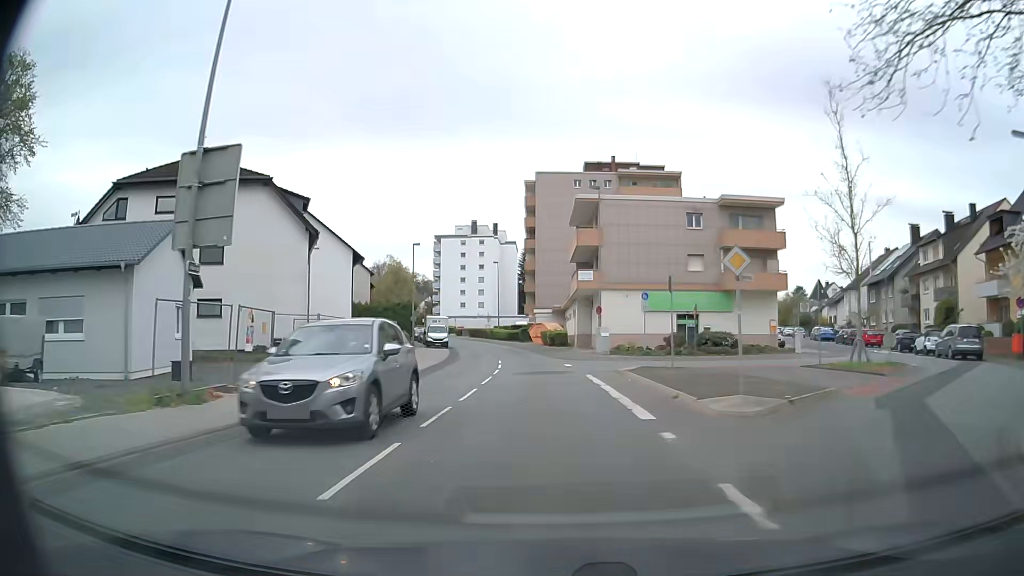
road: secondary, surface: asphalt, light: Day
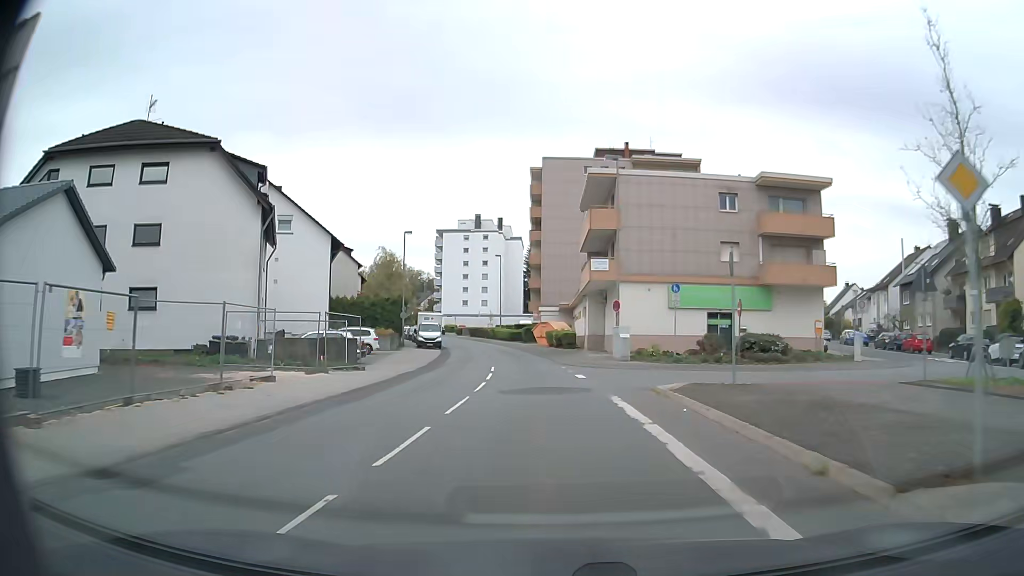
(0.0, +7.3) m; 0°
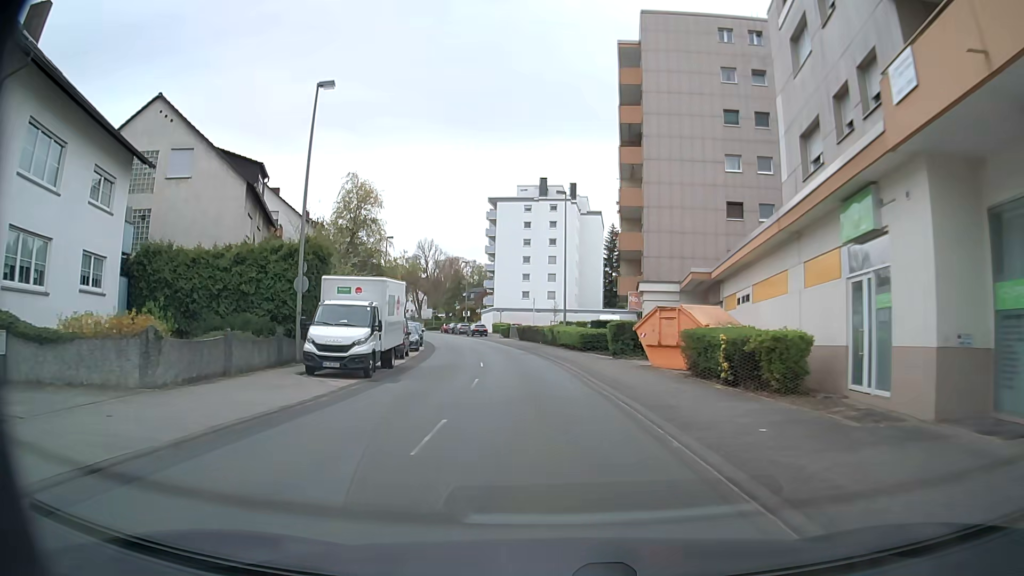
(-1.6, +38.0) m; -7°
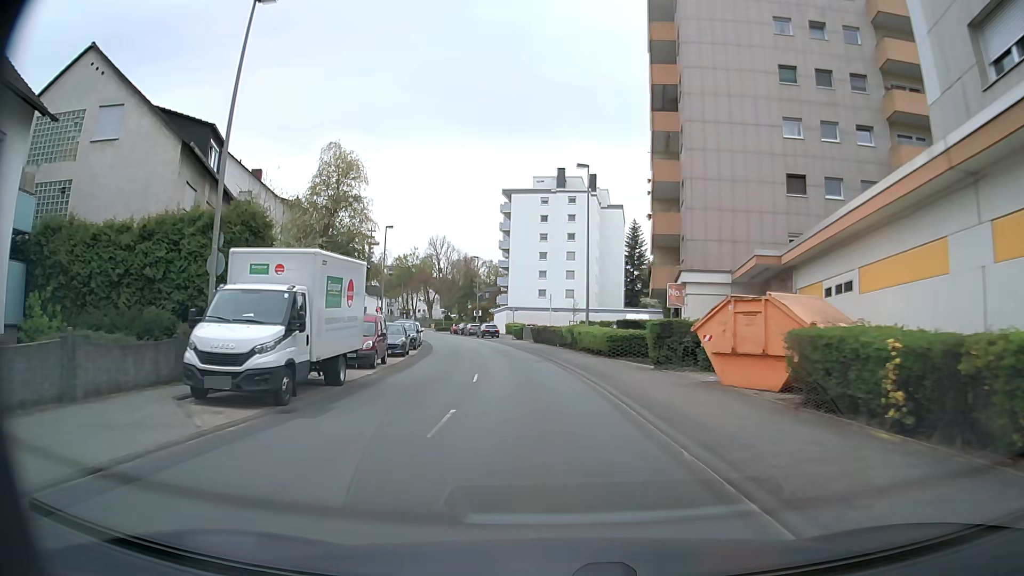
(0.0, +7.6) m; 0°
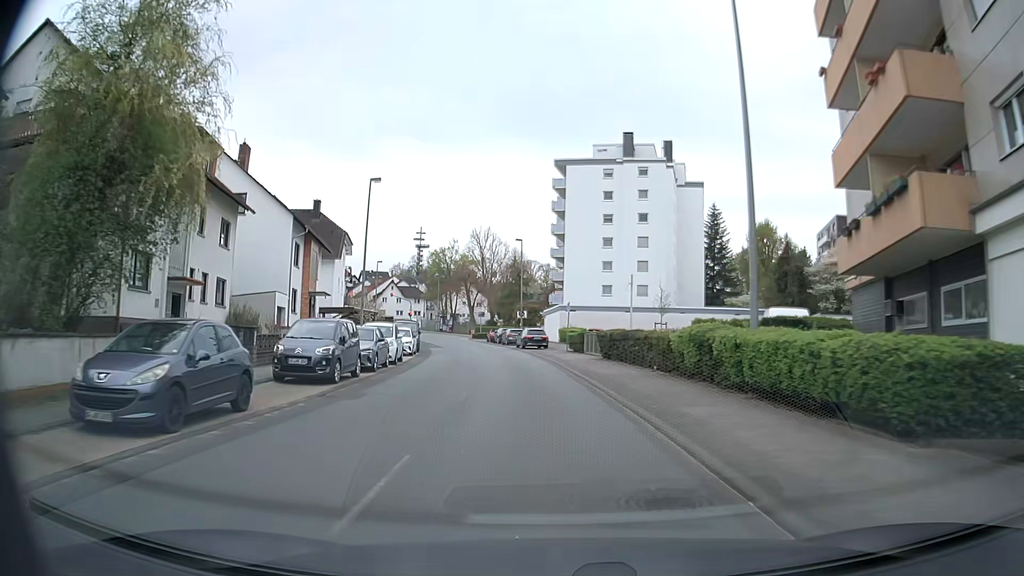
(-0.9, +22.6) m; -5°
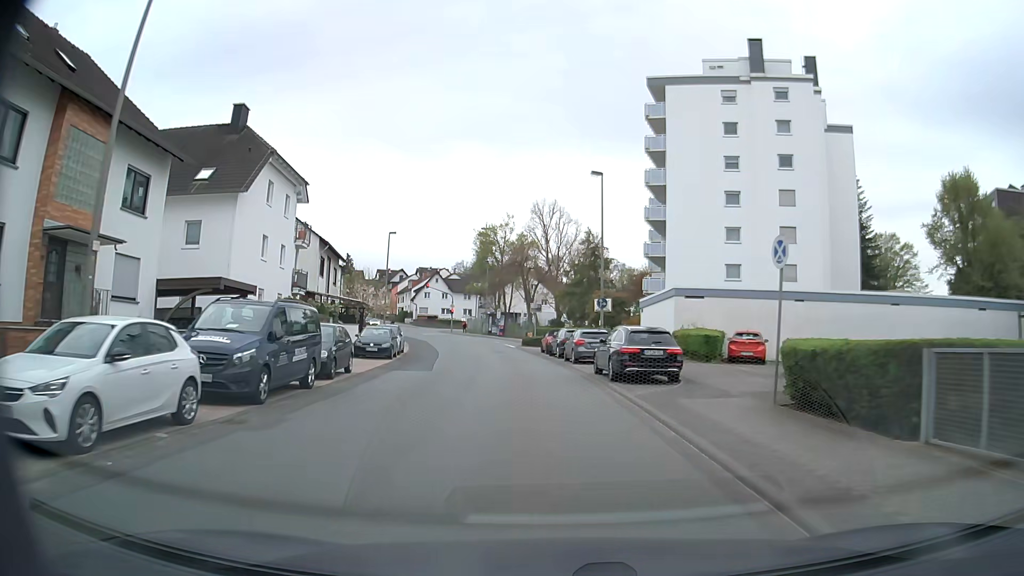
(-1.6, +29.7) m; -6°
(0, +10) (-1, +20) (-2, +30) (-3, +40) (-4, +50) (-6, +60) (-8, +69) (-11, +79) (-15, +88) (-19, +97) m
